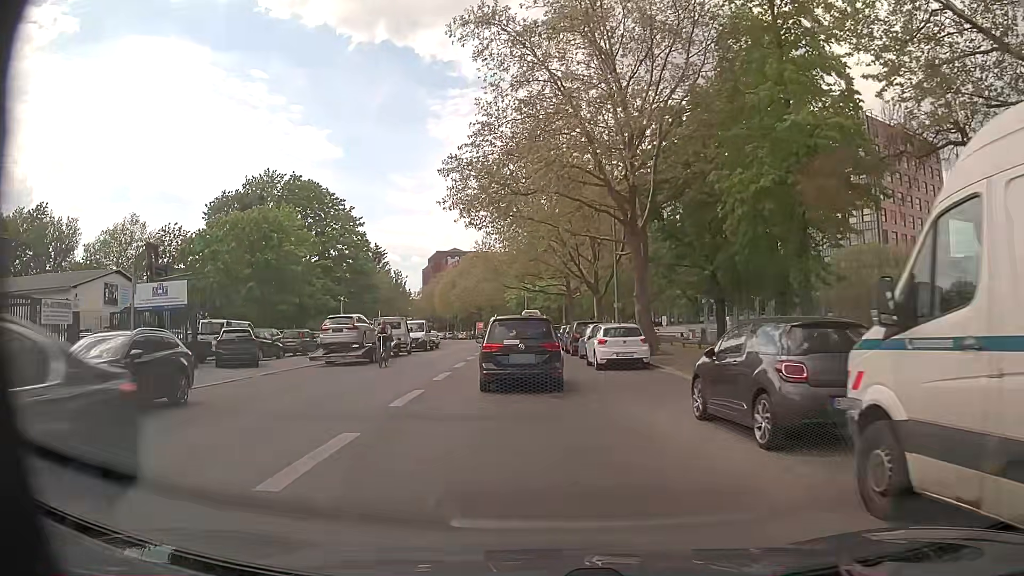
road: tertiary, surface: asphalt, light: Day
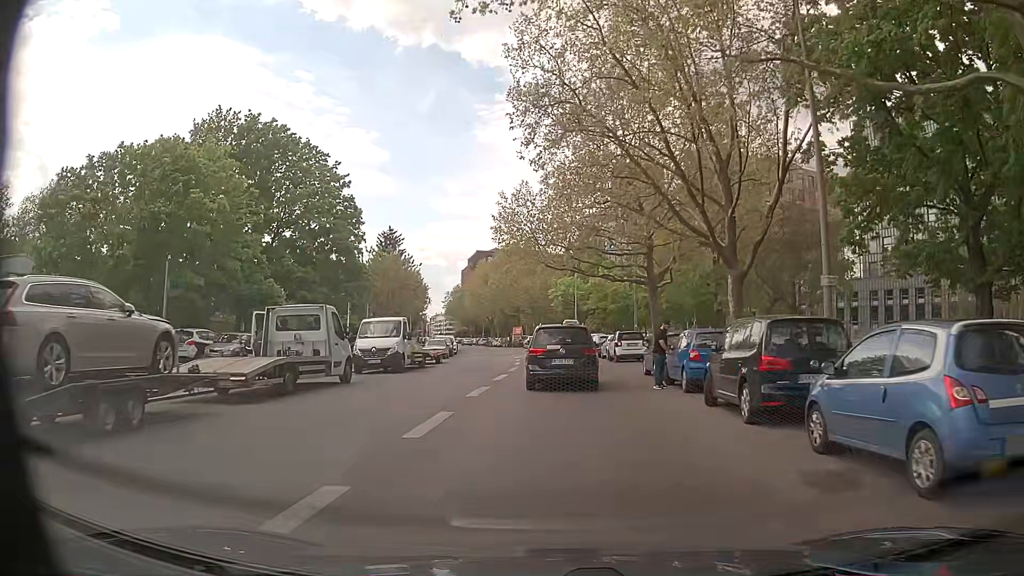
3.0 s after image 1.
(-1.1, +21.8) m; -3°
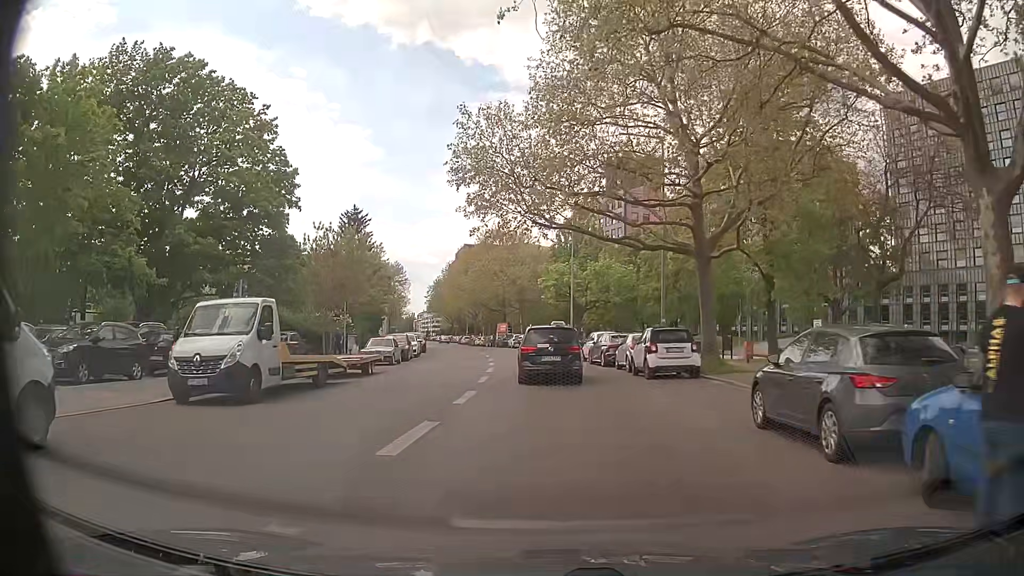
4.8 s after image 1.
(+0.1, +13.3) m; +1°
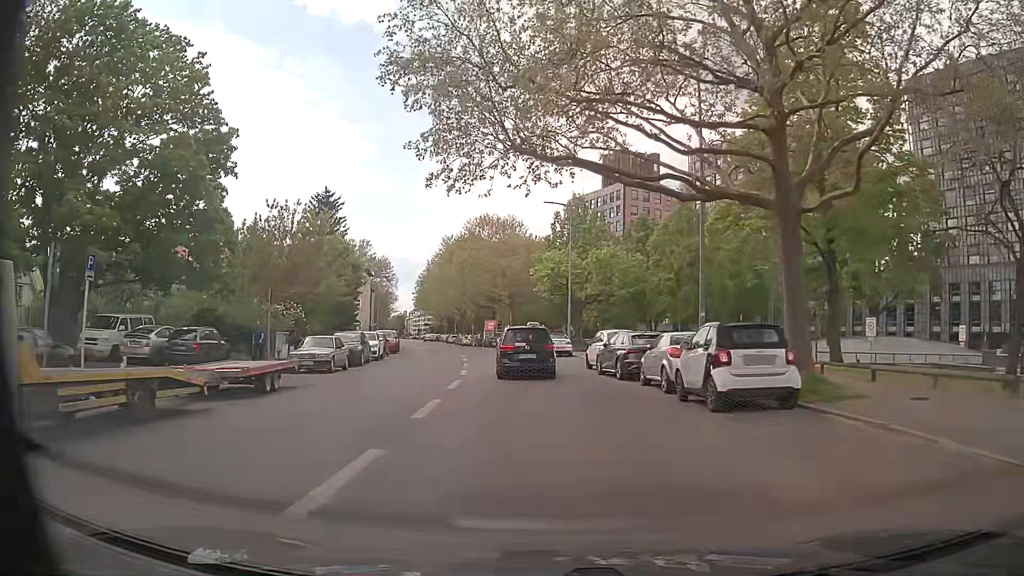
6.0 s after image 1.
(-0.1, +8.7) m; 0°
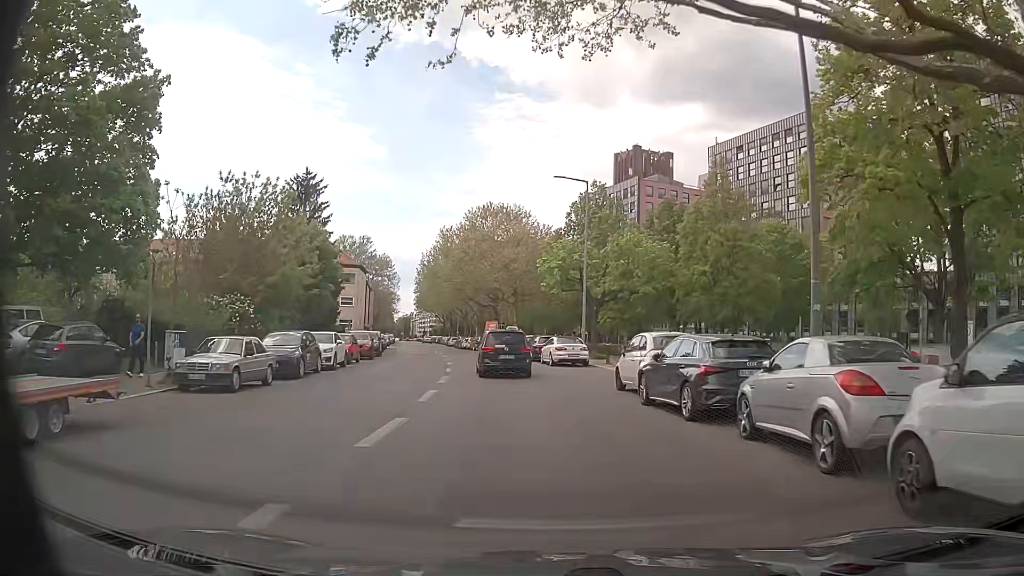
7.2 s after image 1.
(0.0, +8.7) m; -1°
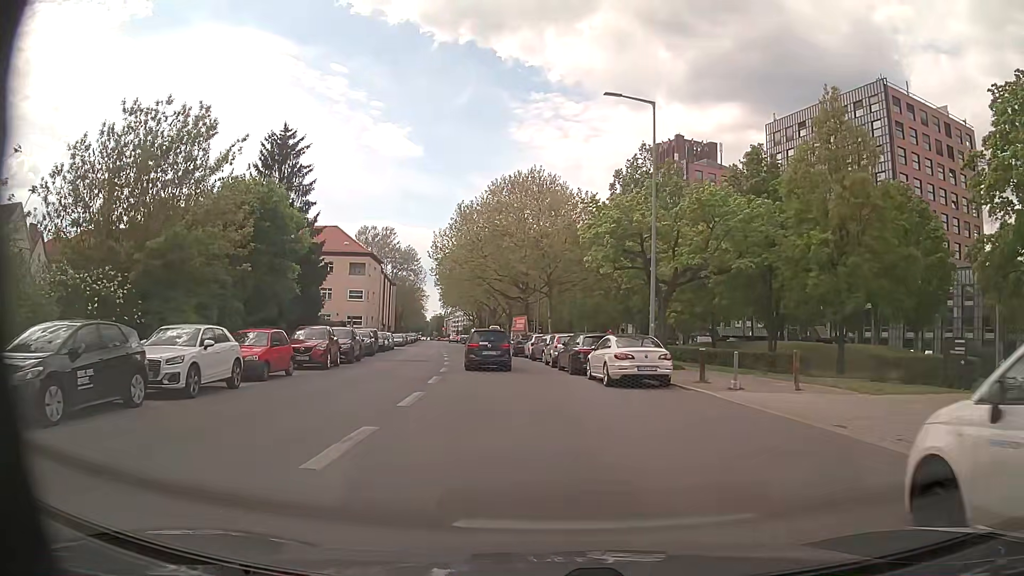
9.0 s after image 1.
(-0.3, +13.8) m; -3°
(0, +10) (-1, +20) (-2, +30) (-4, +40) (-5, +50) (-7, +60) (-9, +69) (-10, +79) (-12, +89) (-13, +99) m
